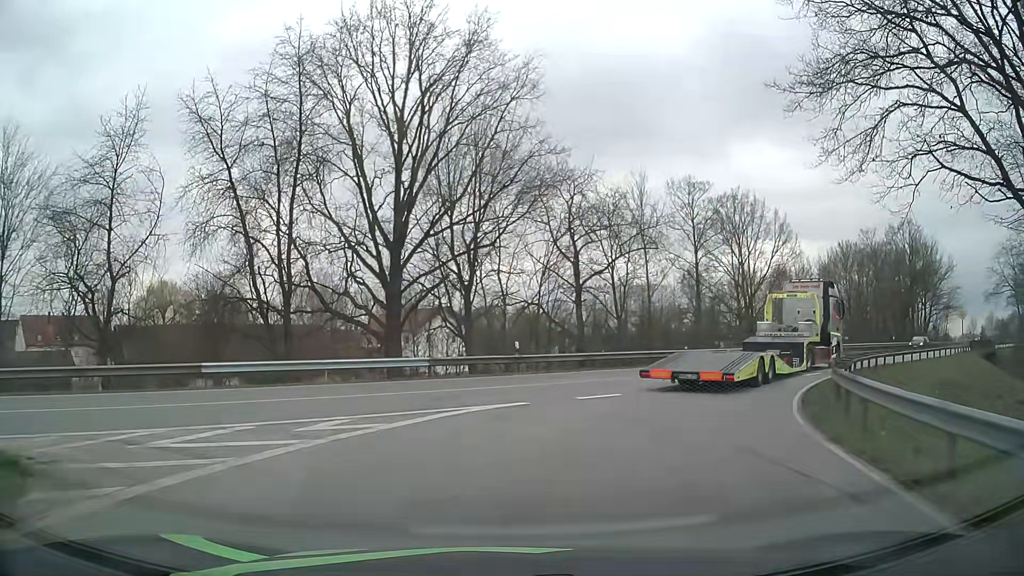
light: Day
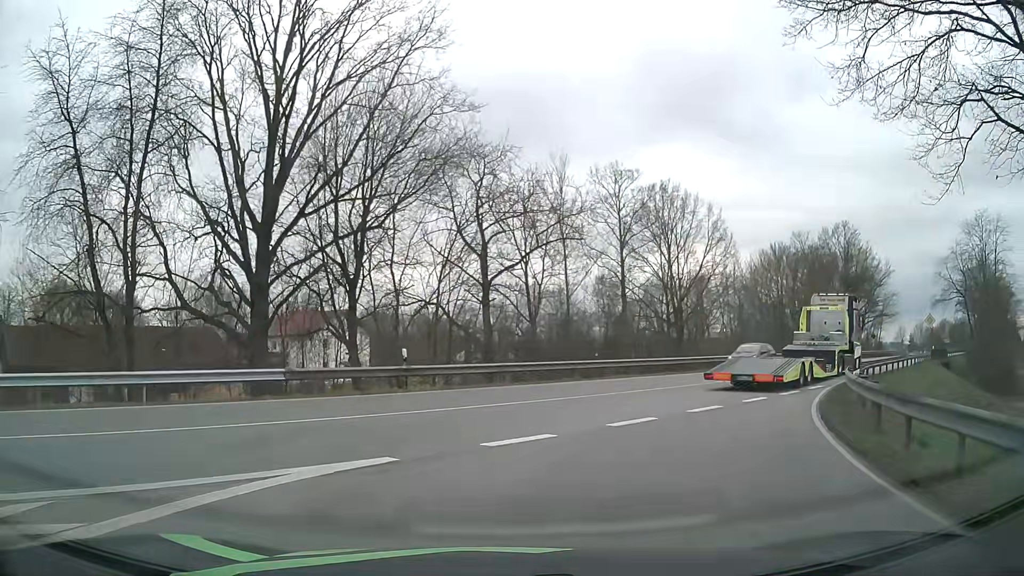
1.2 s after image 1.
(+0.4, +6.2) m; +8°
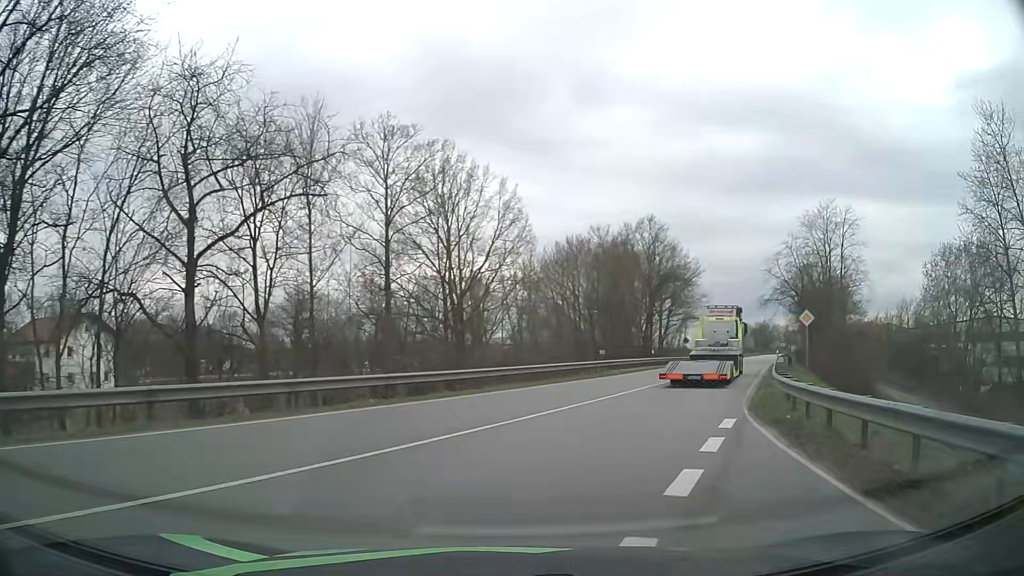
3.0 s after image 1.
(+1.7, +10.7) m; +18°
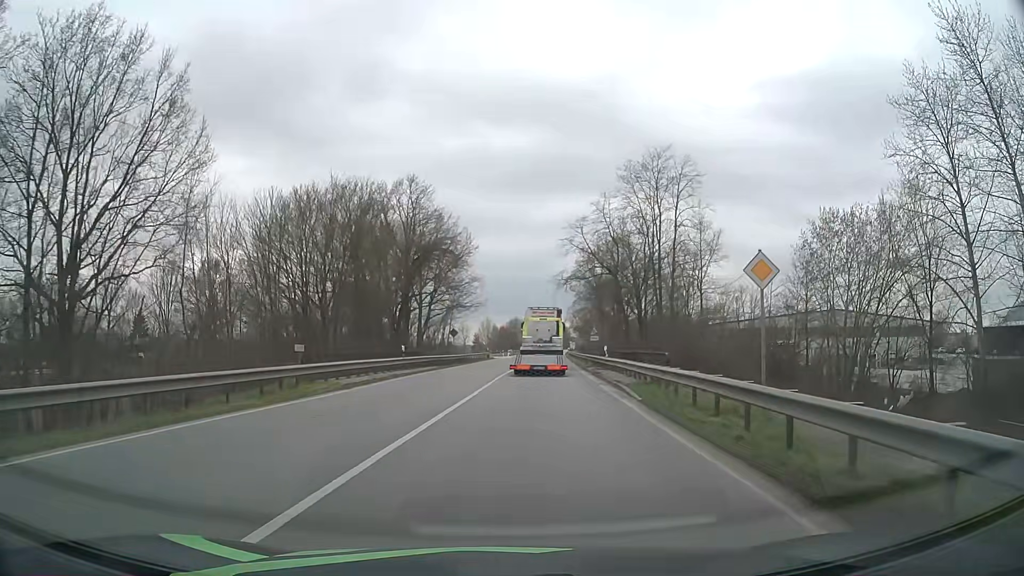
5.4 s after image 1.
(+4.5, +19.3) m; +21°
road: primary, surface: asphalt
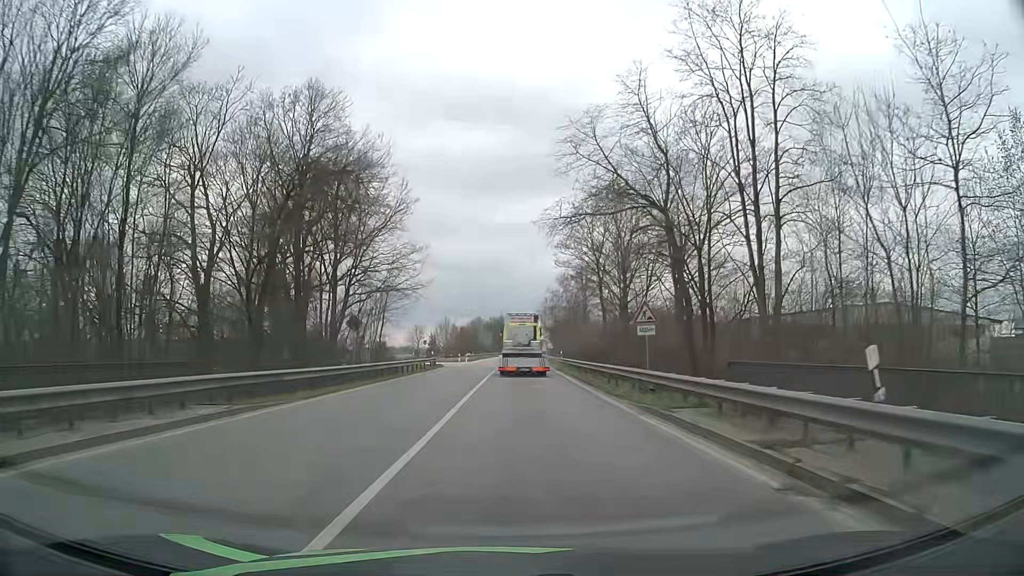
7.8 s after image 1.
(+0.8, +27.4) m; +3°
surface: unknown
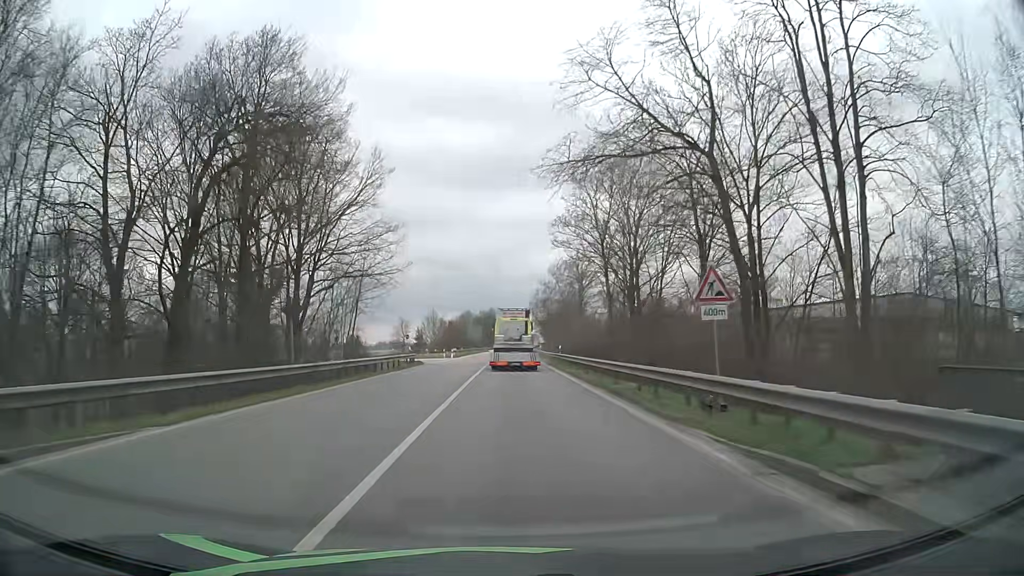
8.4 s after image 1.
(+0.1, +7.9) m; +1°
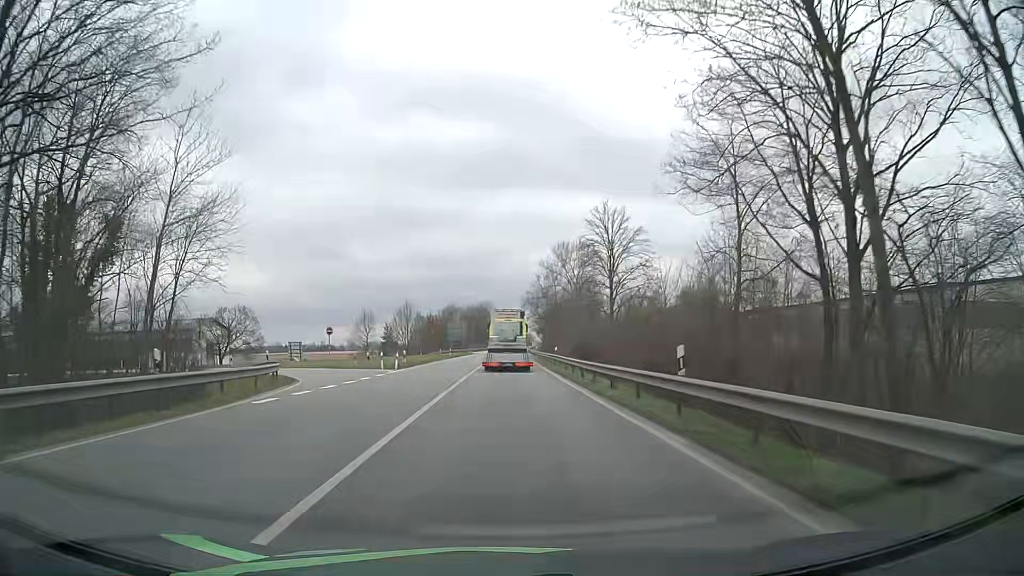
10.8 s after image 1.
(+0.3, +34.1) m; +1°
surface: asphalt
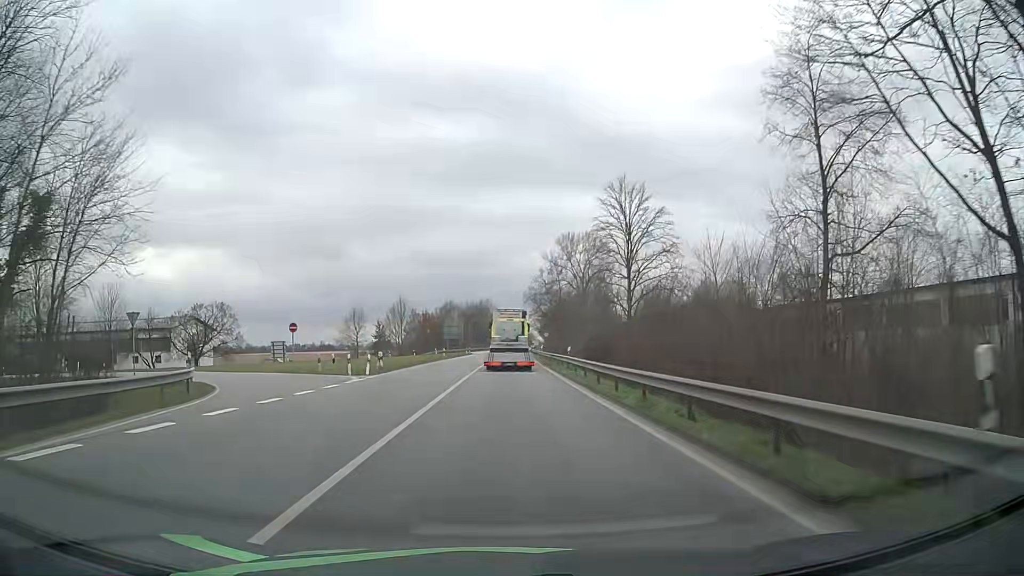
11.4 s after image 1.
(-0.1, +8.9) m; 0°
(0, +10) (0, +20) (0, +30) (0, +40) (0, +50) (0, +60) (0, +70) (+1, +80) (+1, +90) (+1, +100) m
